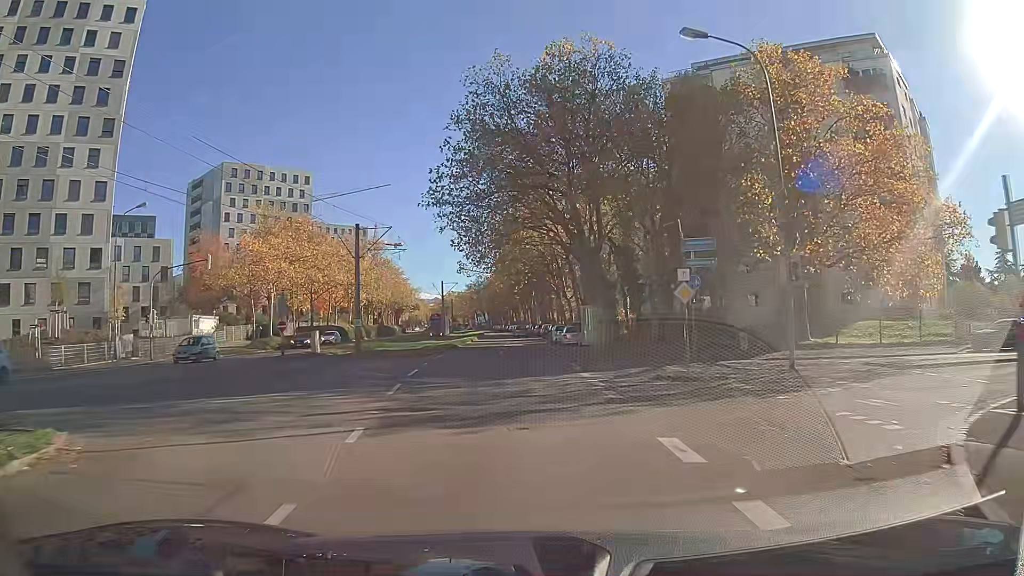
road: tertiary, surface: asphalt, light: Day
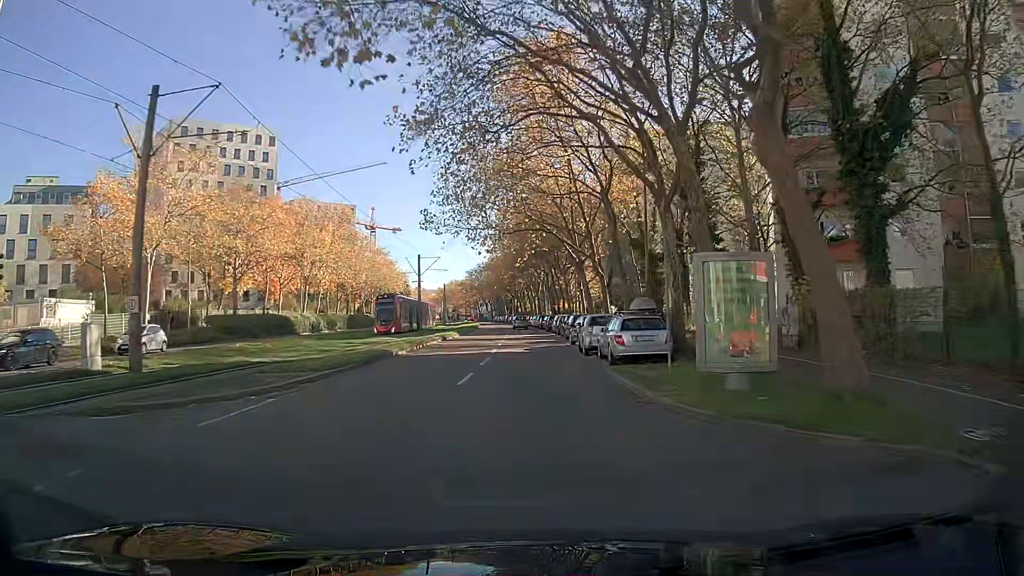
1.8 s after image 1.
(-0.1, +23.3) m; -1°
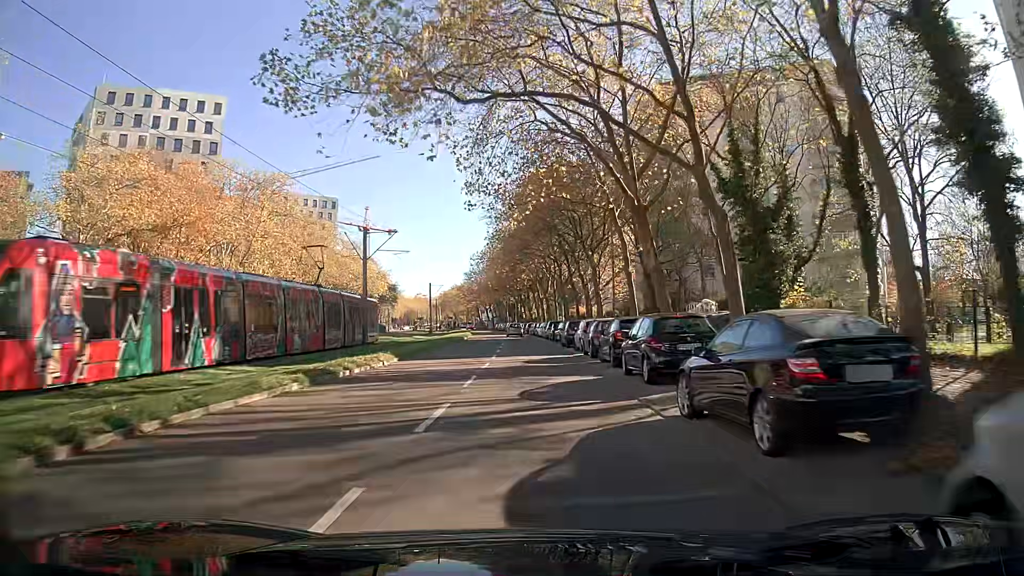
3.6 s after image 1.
(-0.1, +23.3) m; 0°
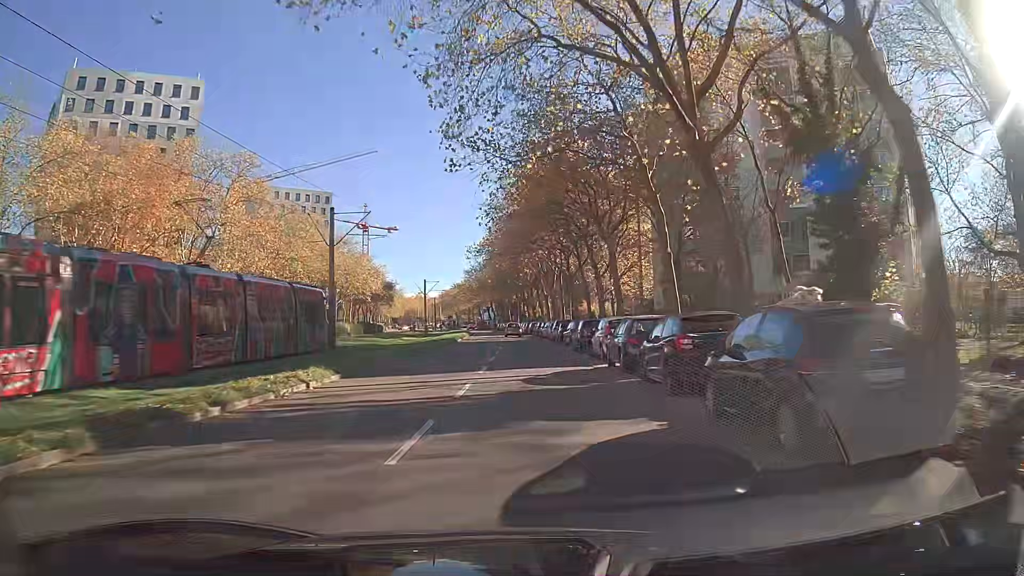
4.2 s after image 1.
(0.0, +7.8) m; 0°
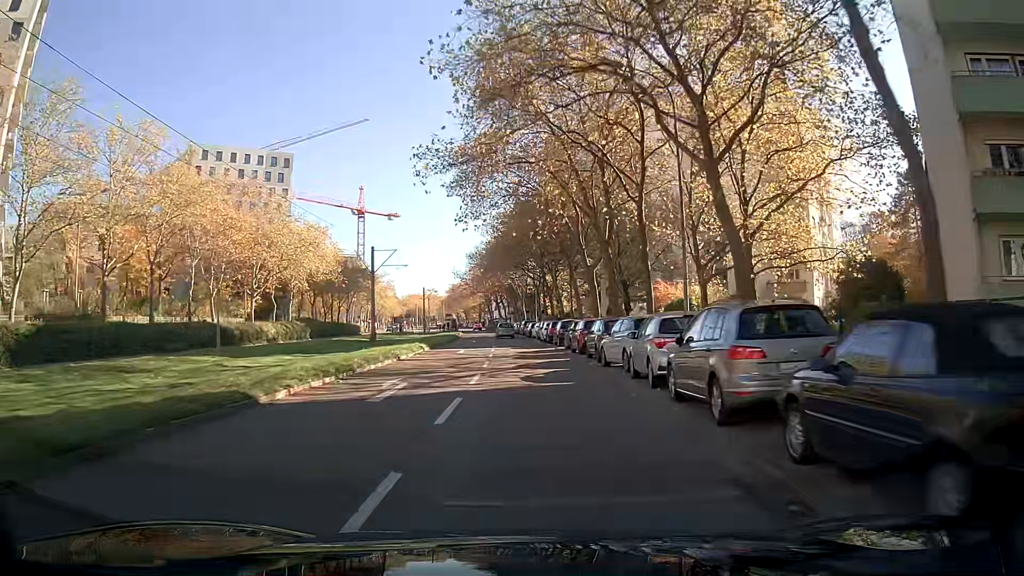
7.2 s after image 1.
(-0.5, +38.7) m; -2°
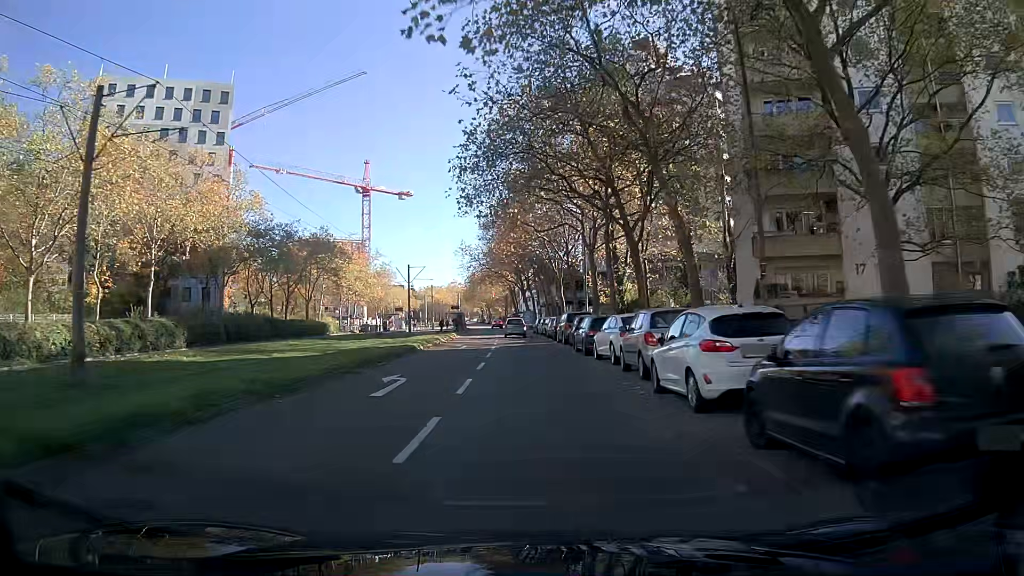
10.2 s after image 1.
(-1.0, +38.0) m; -3°
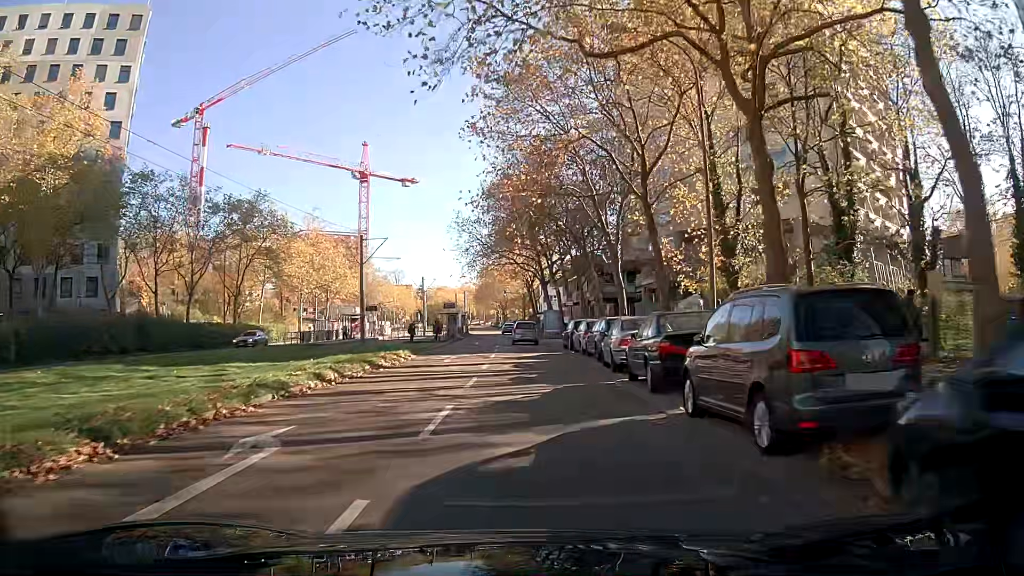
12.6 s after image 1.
(-0.3, +27.6) m; -1°
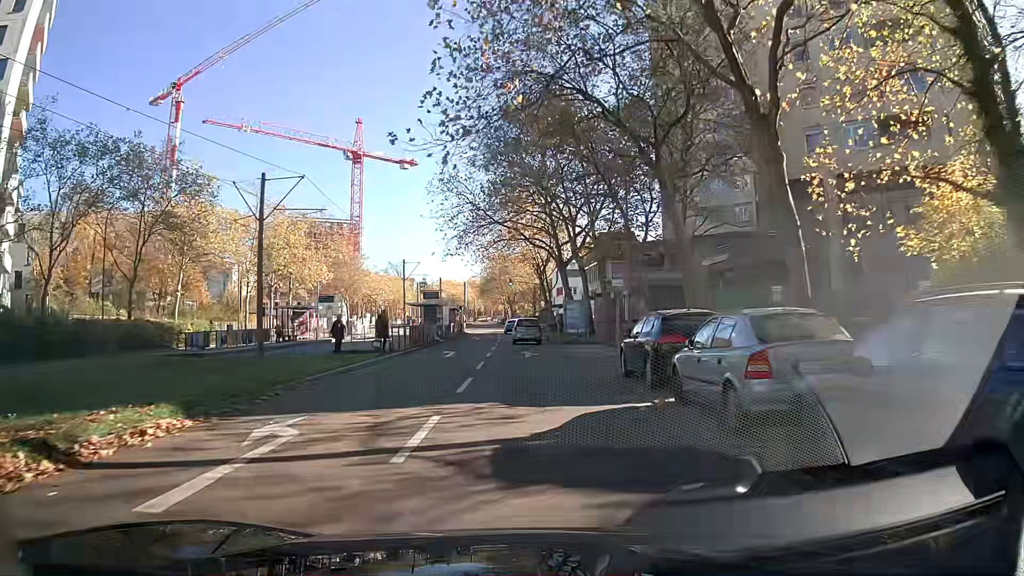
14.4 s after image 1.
(-0.2, +19.2) m; -1°
(0, +10) (0, +20) (0, +30) (0, +40) (0, +50) (-1, +60) (-1, +70) (-2, +80) (-3, +90) (-3, +100) m
